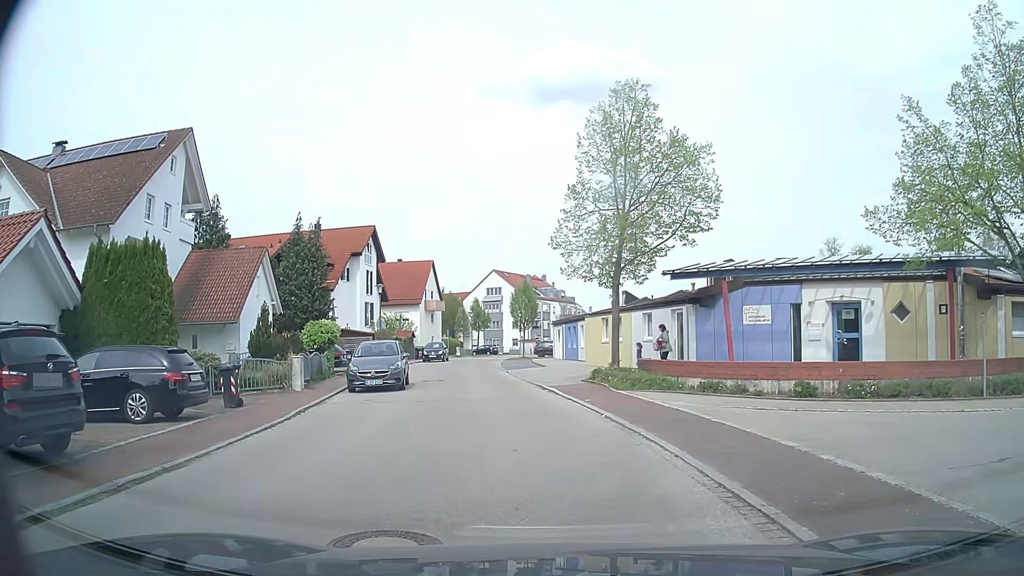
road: residential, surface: asphalt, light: Day
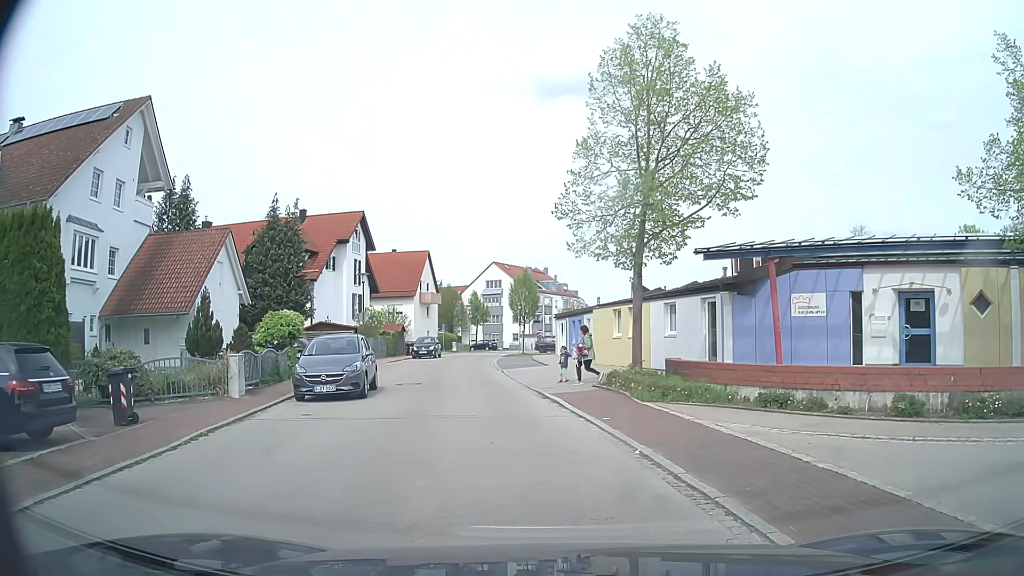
(0.0, +4.5) m; 0°
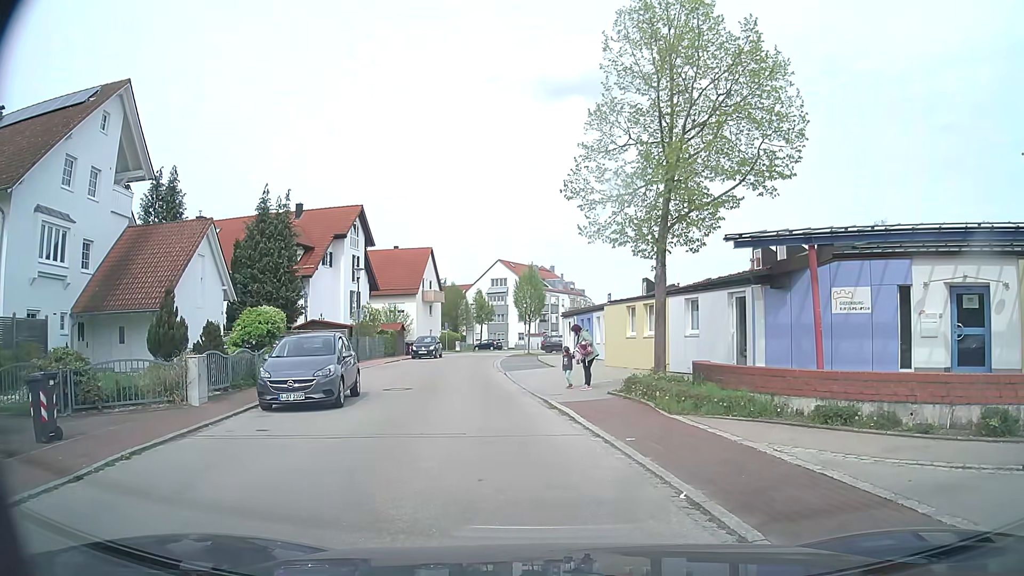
(0.0, +2.2) m; 0°
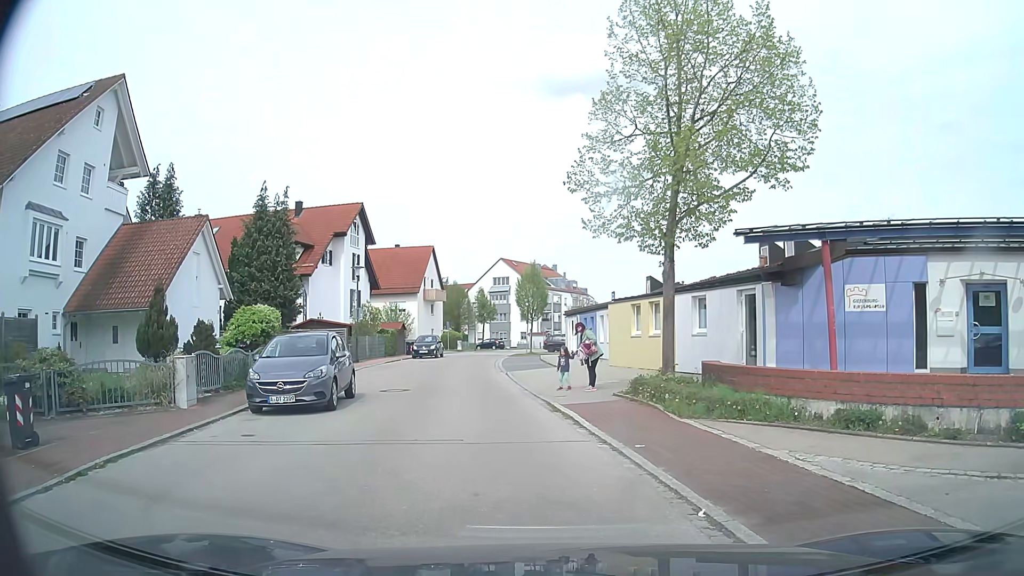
(0.0, +0.6) m; 0°
